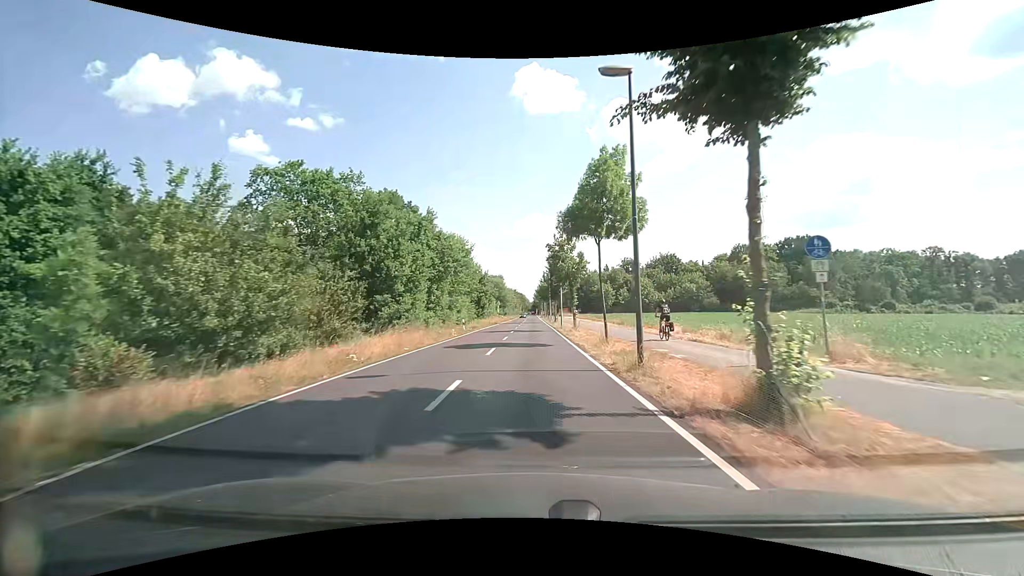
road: secondary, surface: asphalt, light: Day
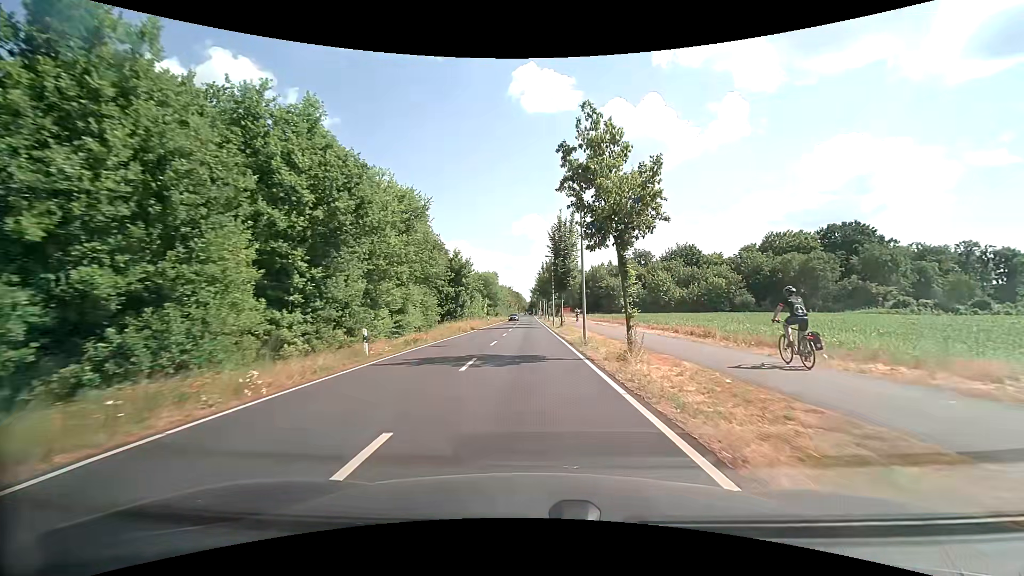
(0.0, +22.2) m; 0°
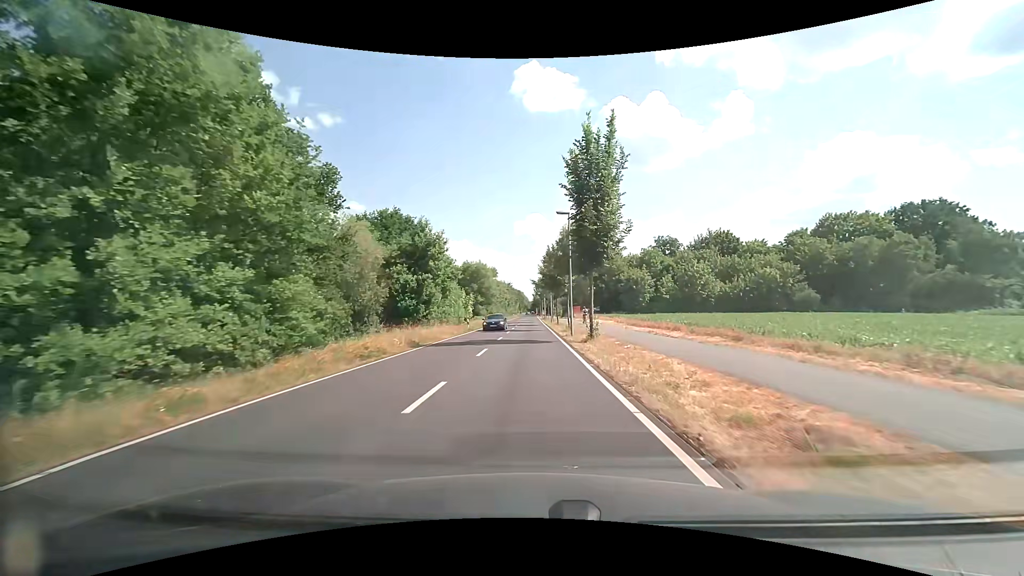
(0.0, +22.8) m; 0°
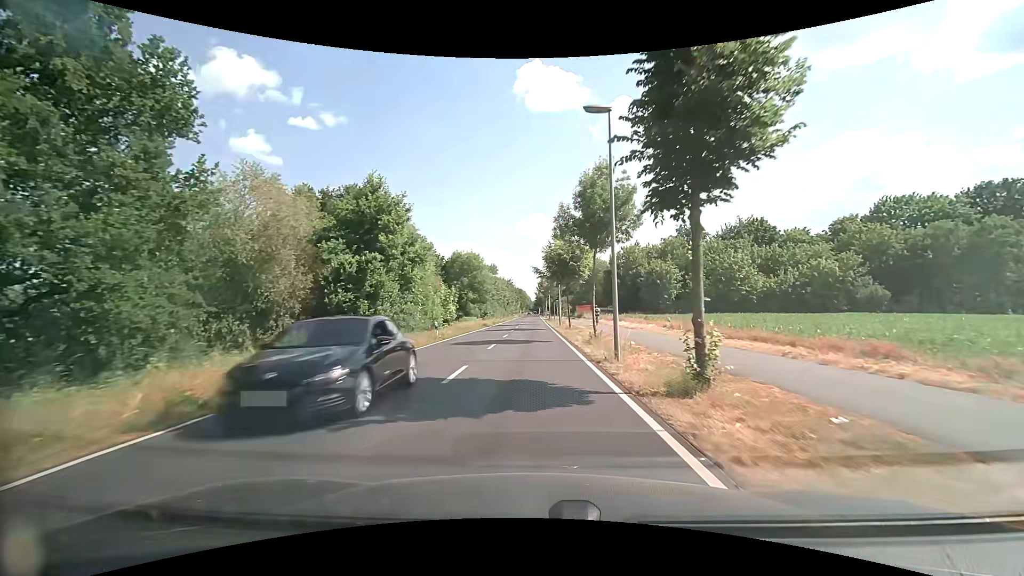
(-0.1, +15.3) m; -1°
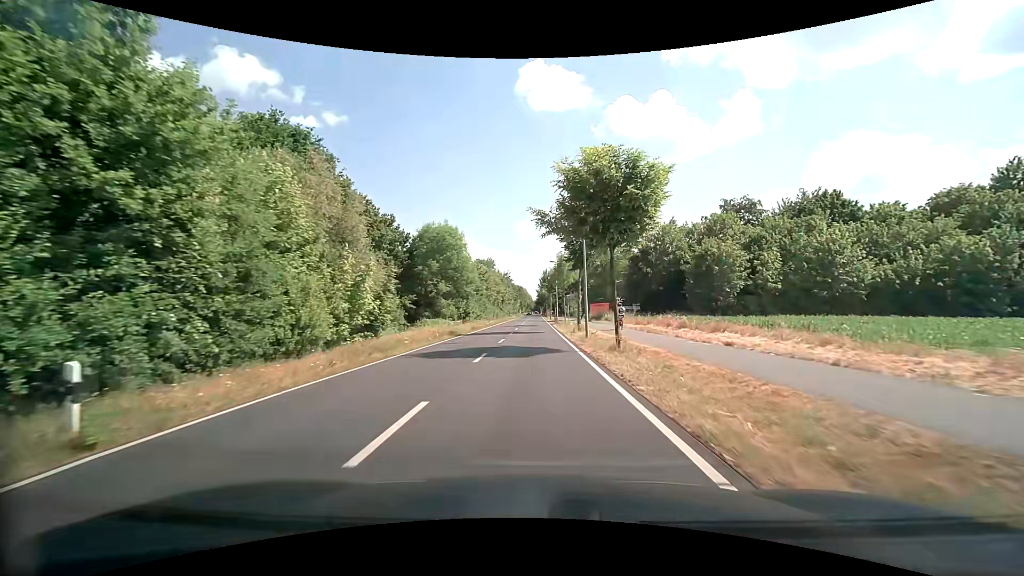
(0.0, +22.9) m; 0°
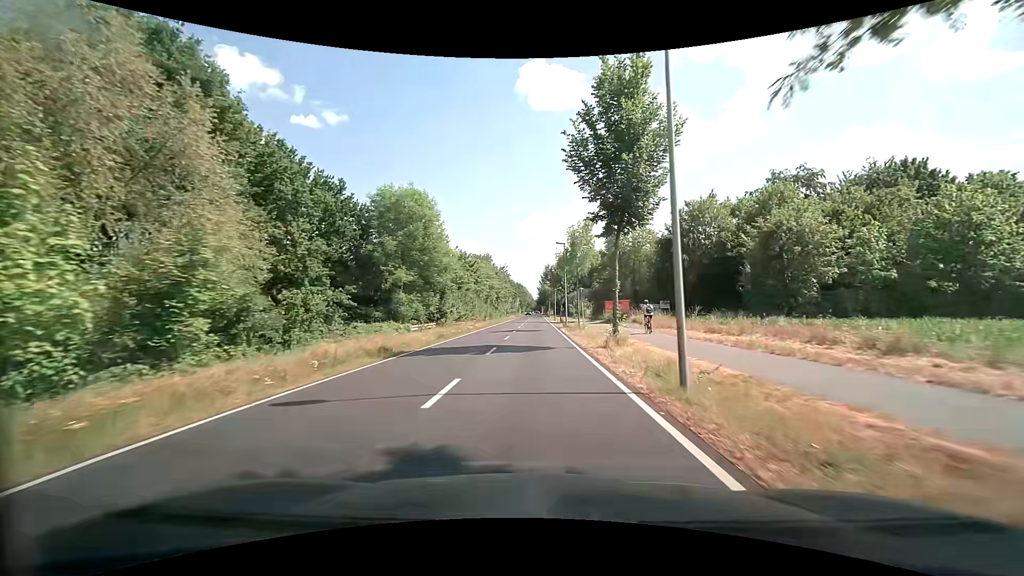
(0.0, +15.3) m; 0°
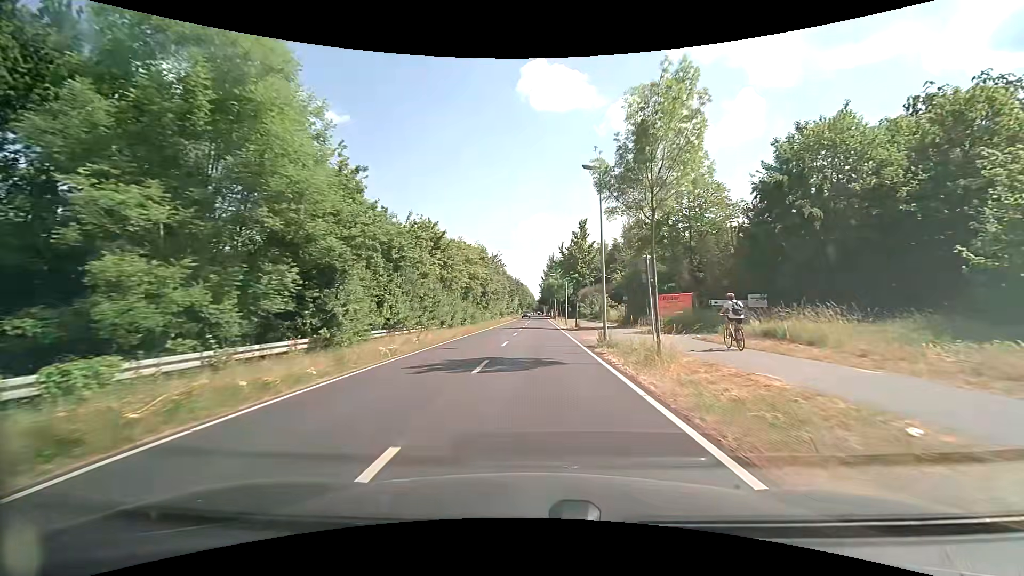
(-0.1, +23.0) m; 0°
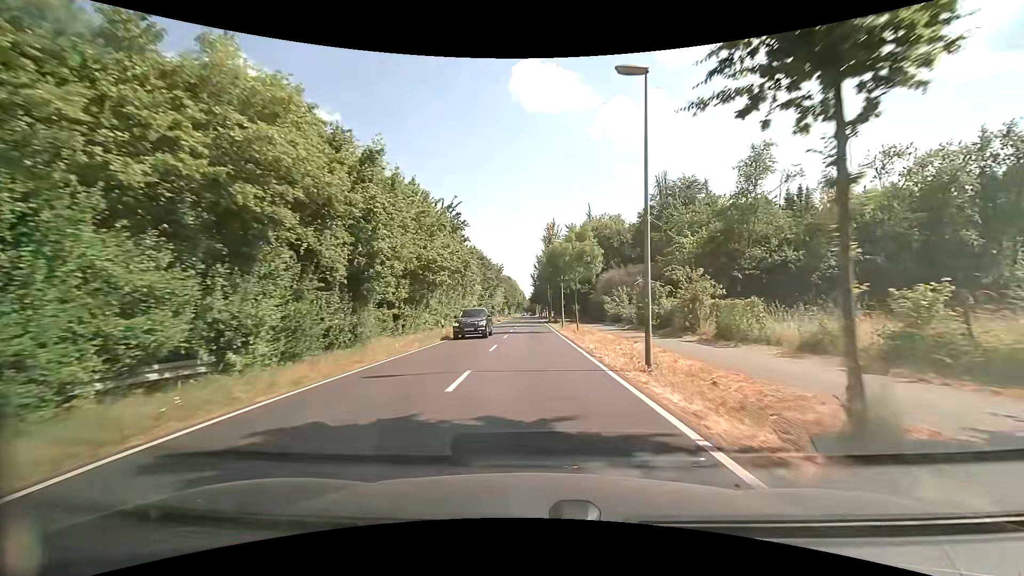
(+0.3, +38.3) m; +1°
(0, +10) (0, +20) (0, +30) (0, +40) (0, +50) (0, +60) (0, +70) (0, +80) (0, +90) (0, +100) m
